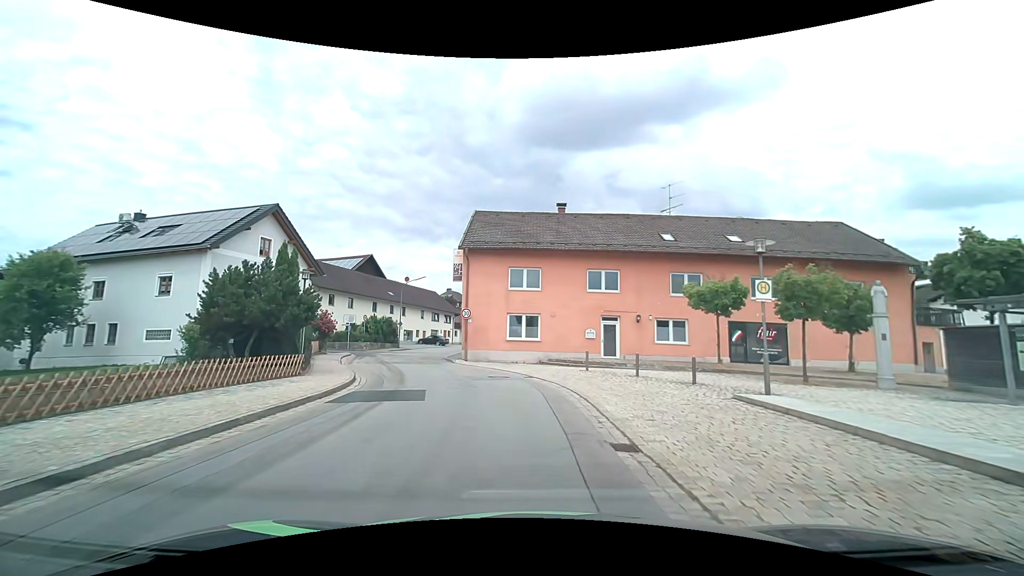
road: tertiary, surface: asphalt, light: Day
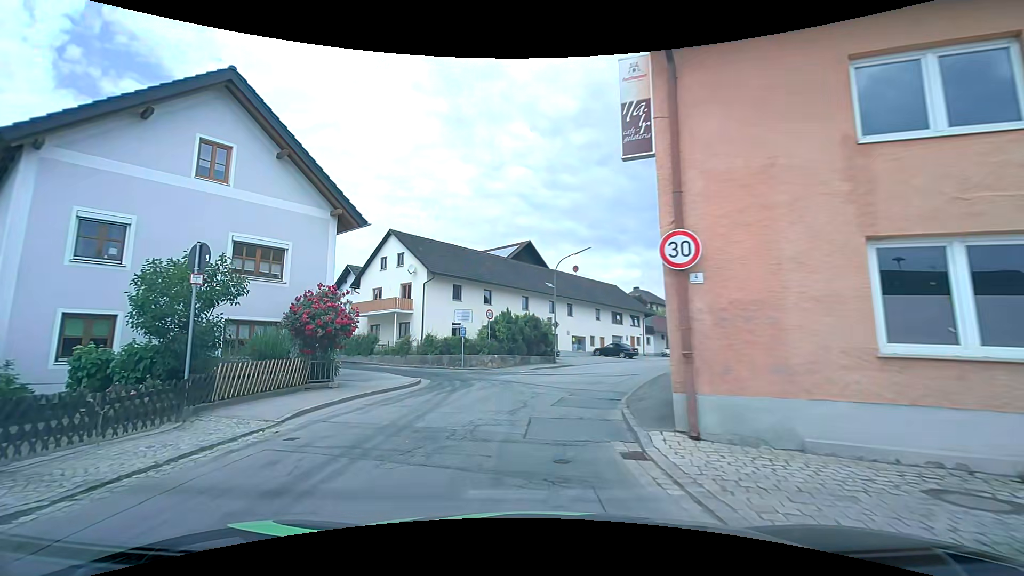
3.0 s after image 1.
(-2.5, +21.2) m; -21°
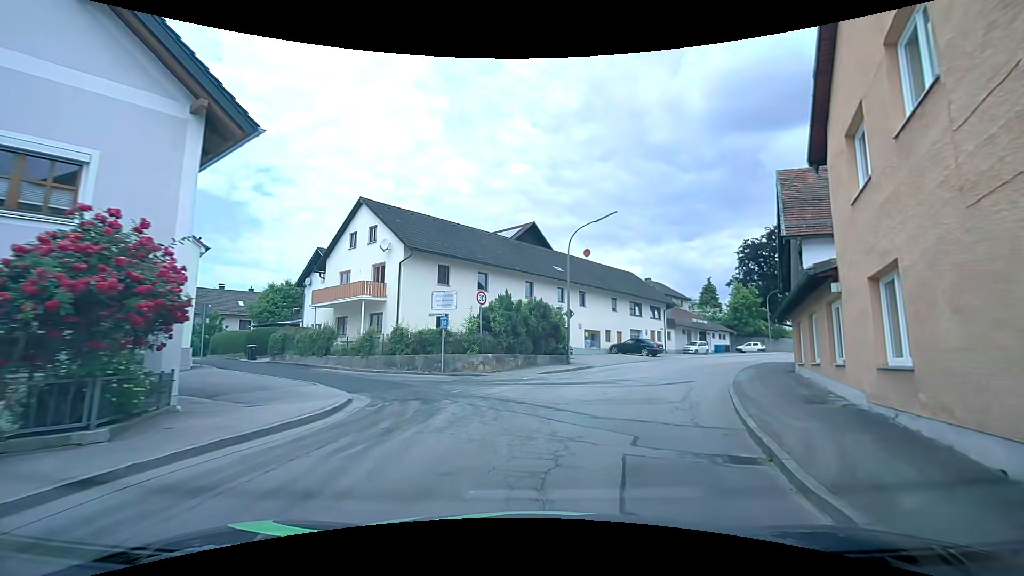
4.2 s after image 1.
(-0.3, +7.8) m; -3°
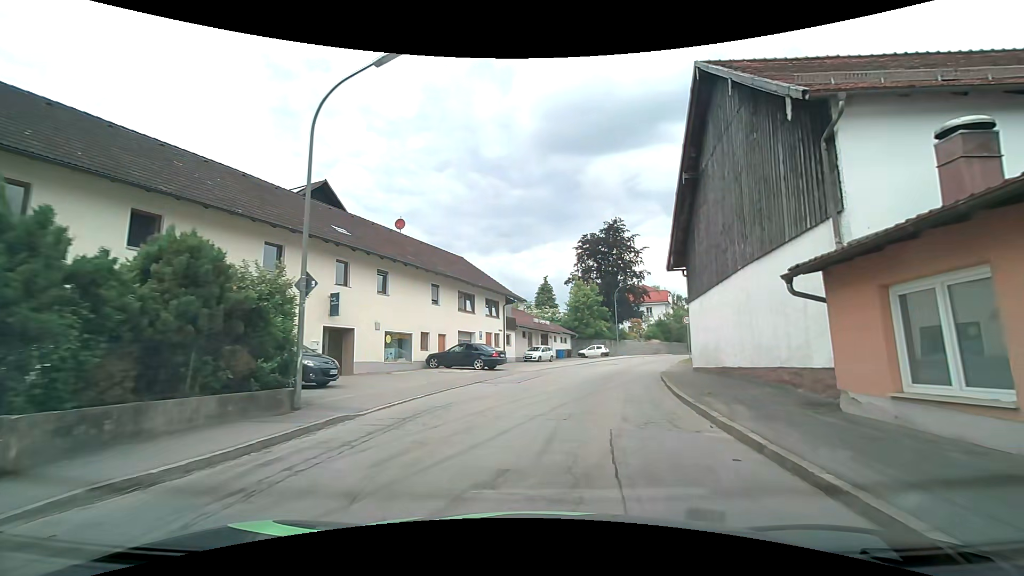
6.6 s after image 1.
(+3.0, +15.0) m; +21°
(+1, +10) (+2, +20) (+5, +29) (+8, +39) (+12, +48) (+17, +57) (+22, +65) (+28, +73) (+36, +80) (+43, +87) m
